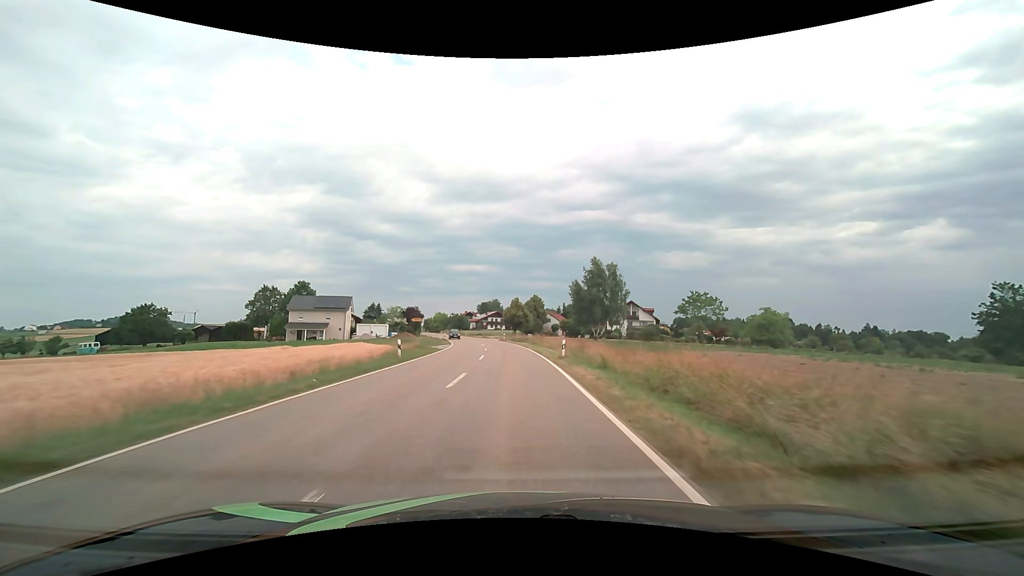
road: tertiary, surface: asphalt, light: Day
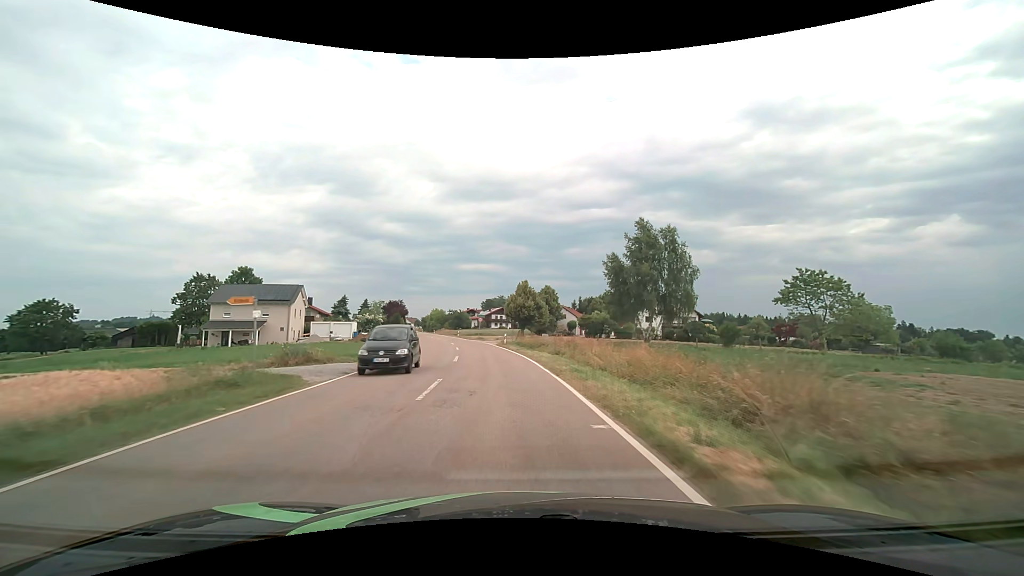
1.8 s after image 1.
(-0.1, +25.9) m; -1°
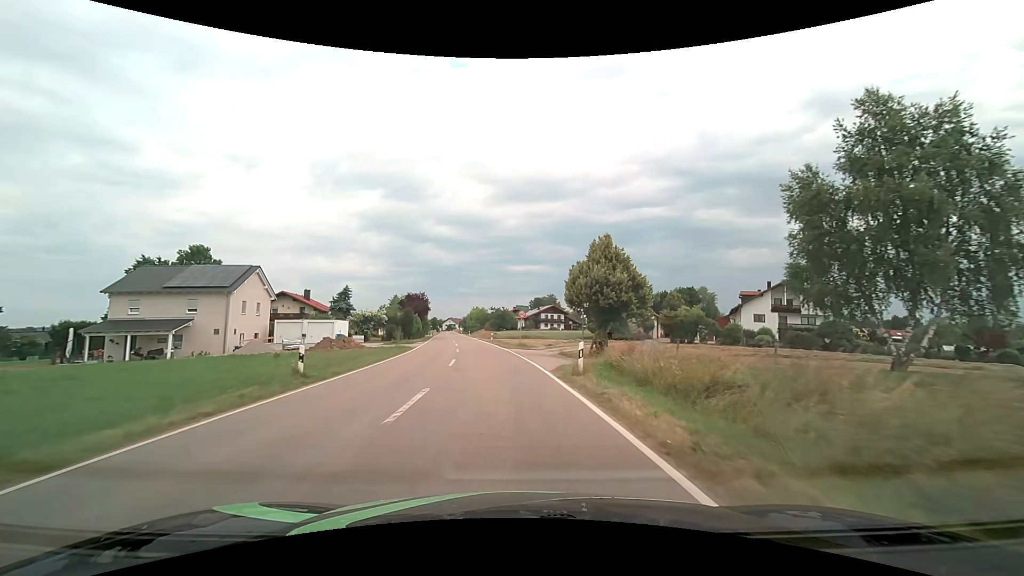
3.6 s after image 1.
(-1.3, +26.5) m; -6°
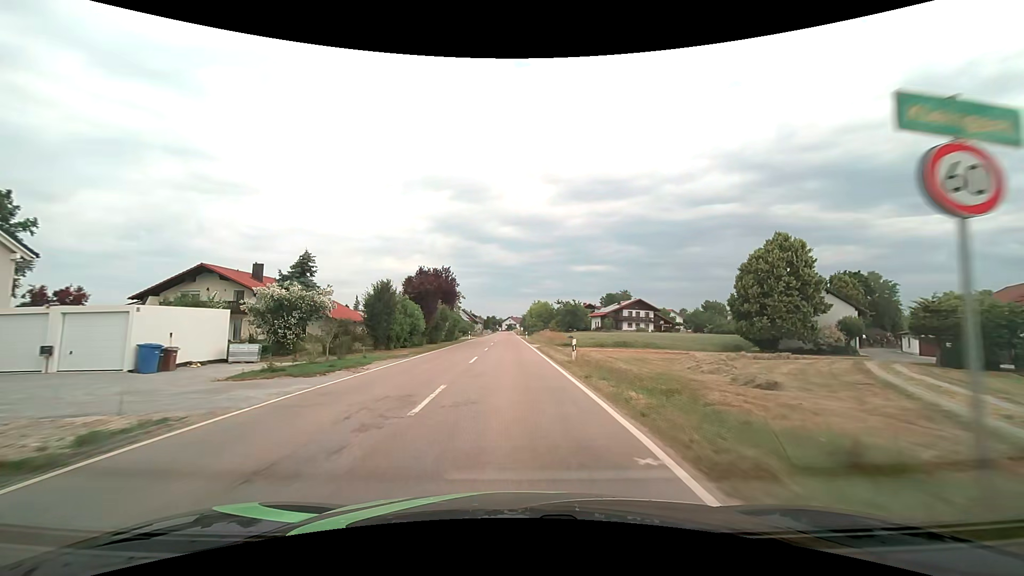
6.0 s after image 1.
(-2.3, +35.0) m; -7°
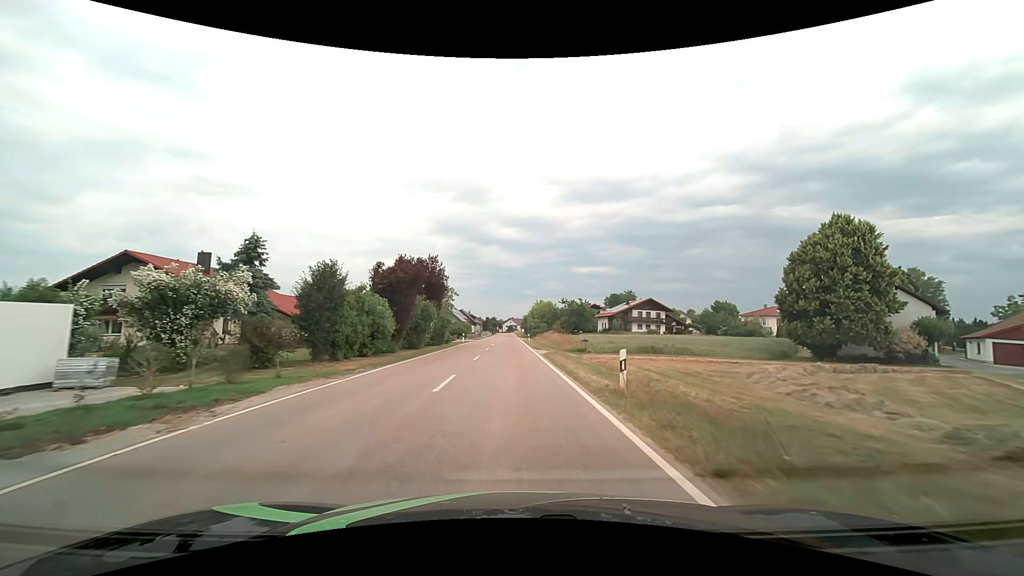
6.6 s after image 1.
(-0.1, +8.7) m; -1°
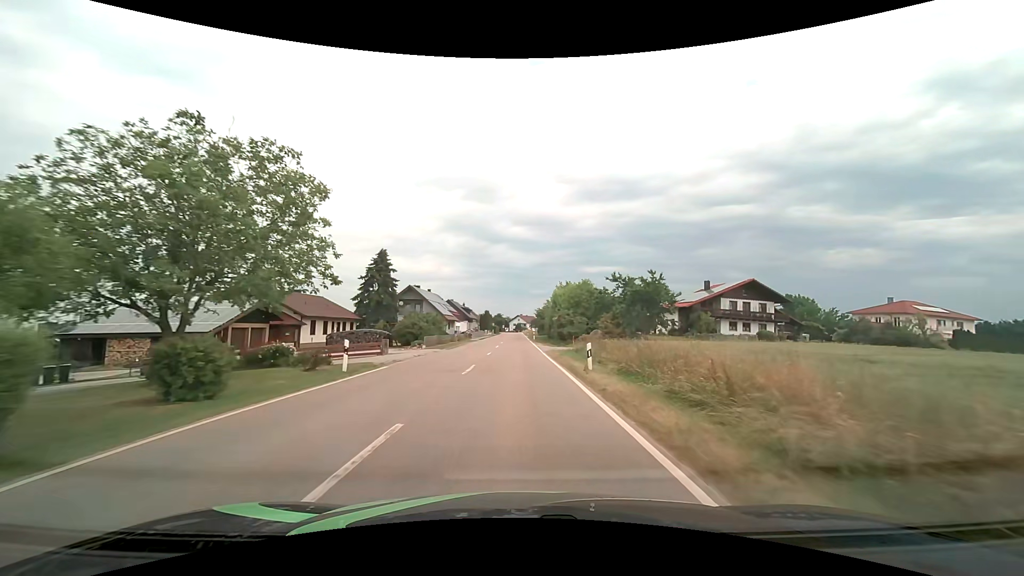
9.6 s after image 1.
(-0.4, +43.5) m; -1°
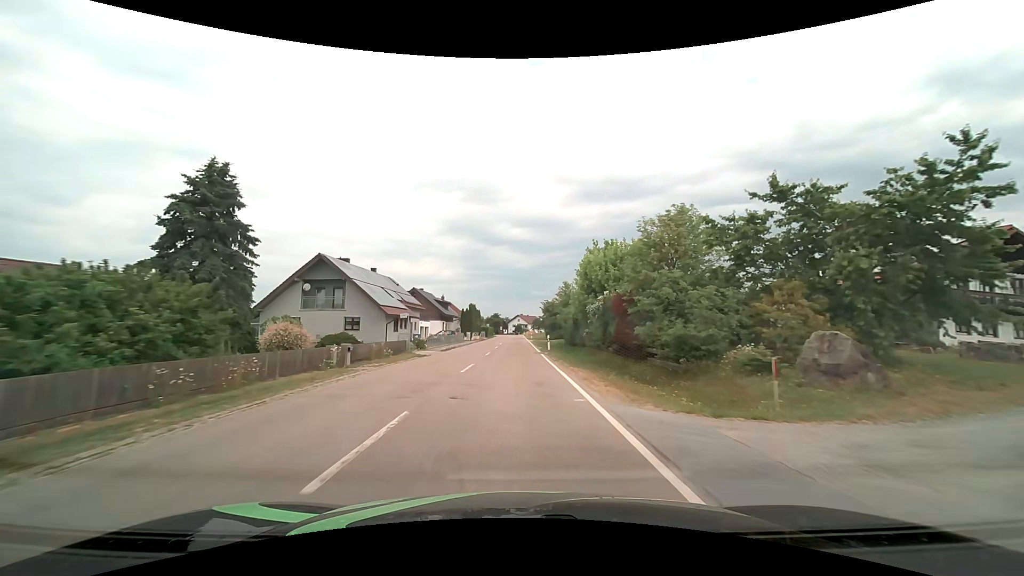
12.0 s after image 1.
(+0.3, +34.8) m; 0°
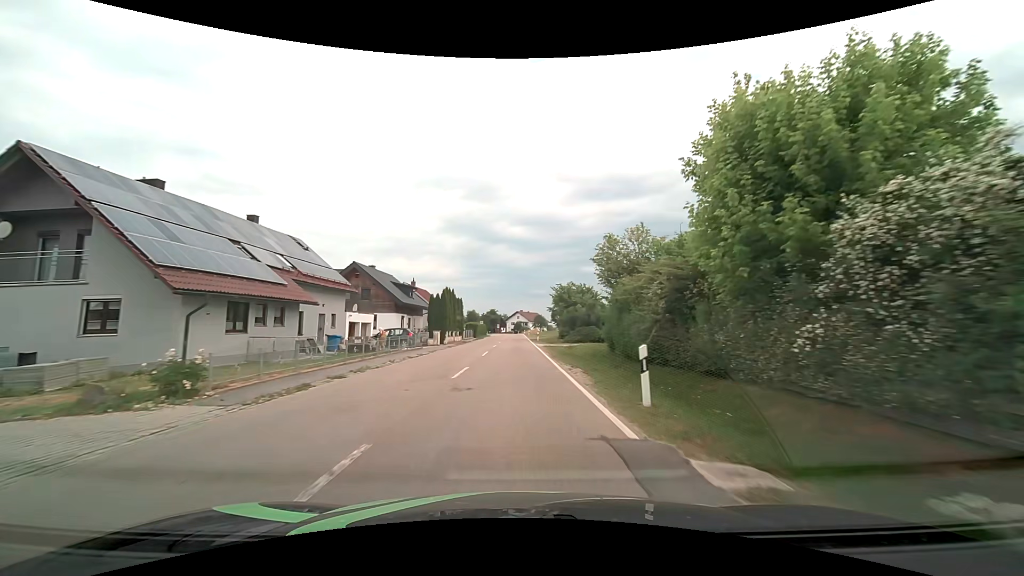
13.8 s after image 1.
(0.0, +26.1) m; 0°
(0, +10) (0, +20) (0, +30) (0, +40) (0, +50) (0, +60) (0, +70) (0, +80) (0, +90) (0, +100) m
